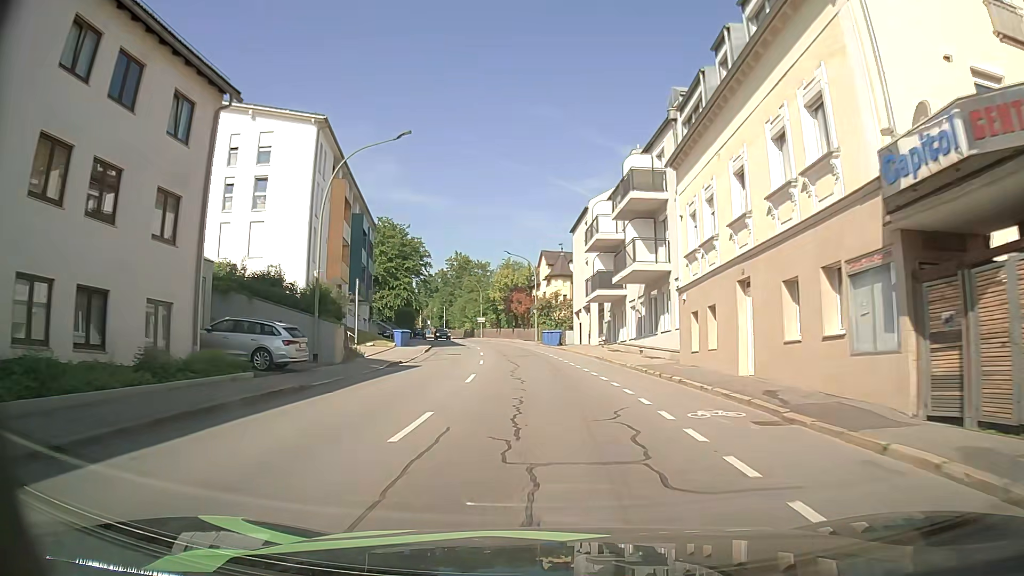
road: tertiary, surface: asphalt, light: Day
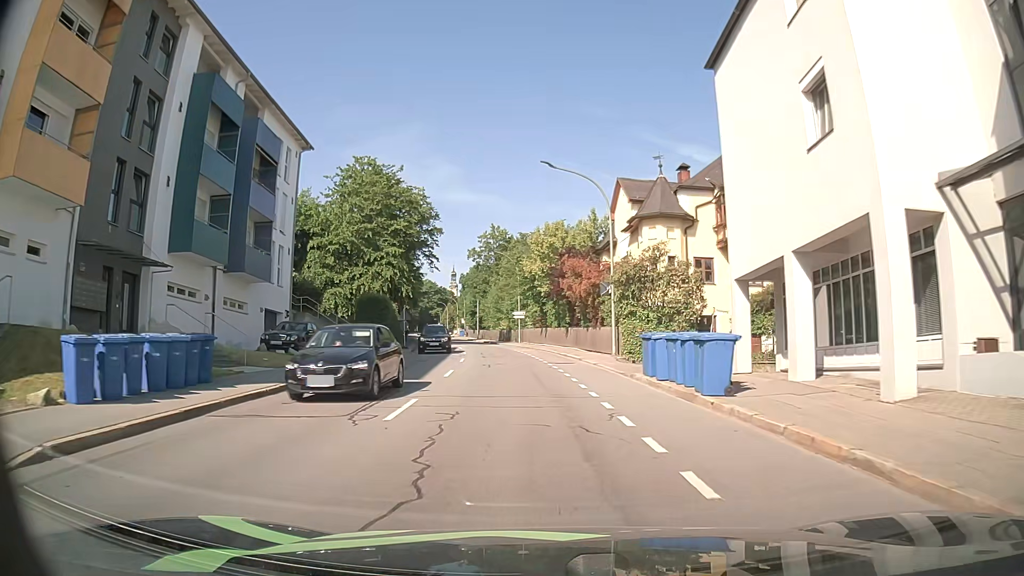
(-1.3, +34.4) m; -5°
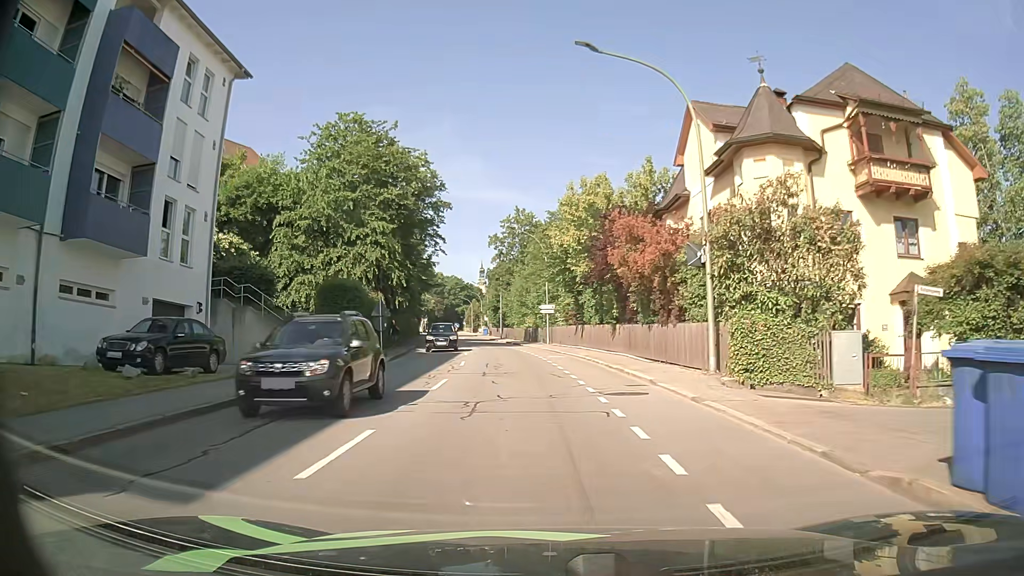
(-0.3, +13.0) m; -2°
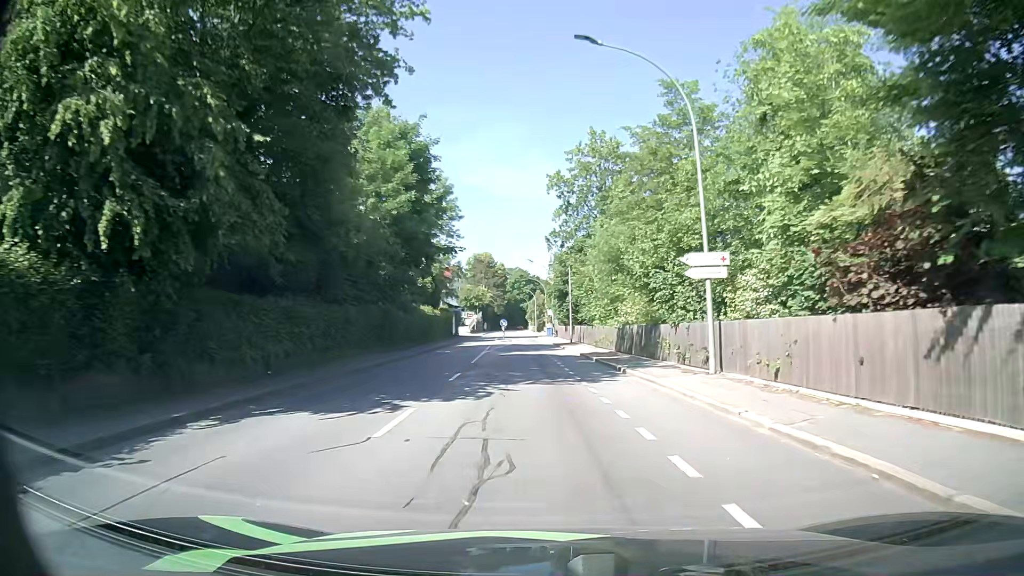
(-2.2, +34.0) m; -7°
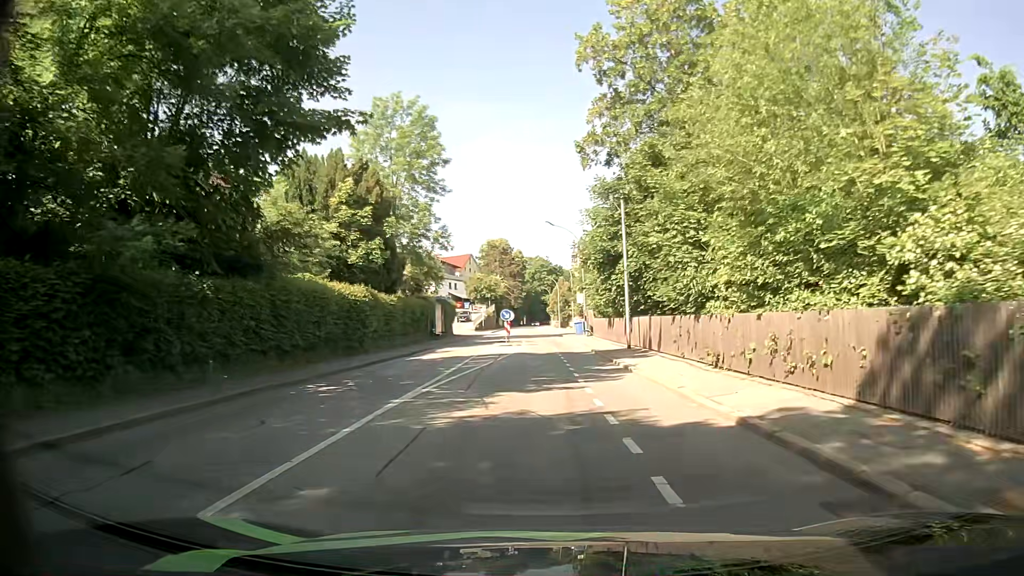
(-0.5, +24.9) m; -1°
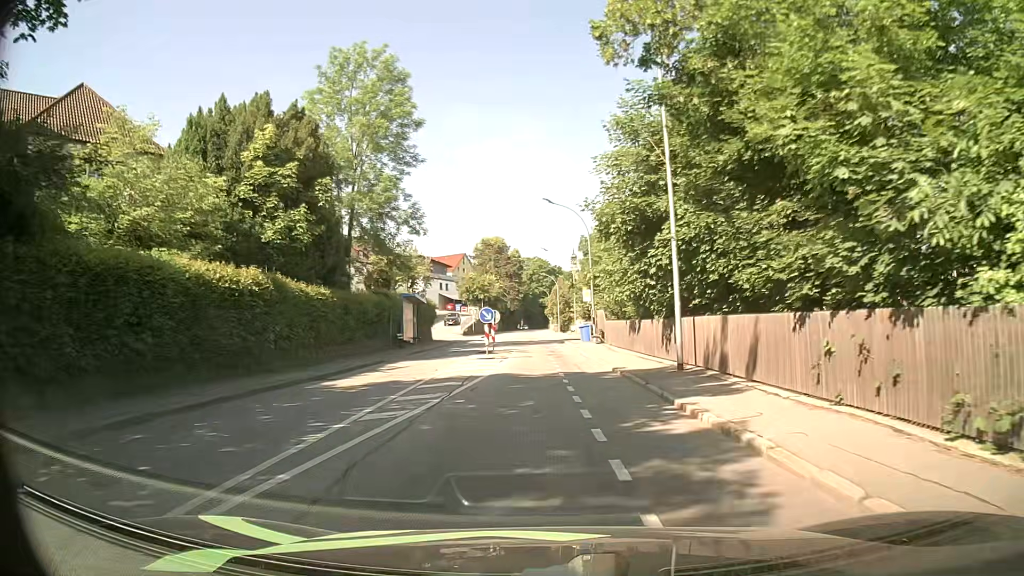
(-0.1, +11.1) m; 0°
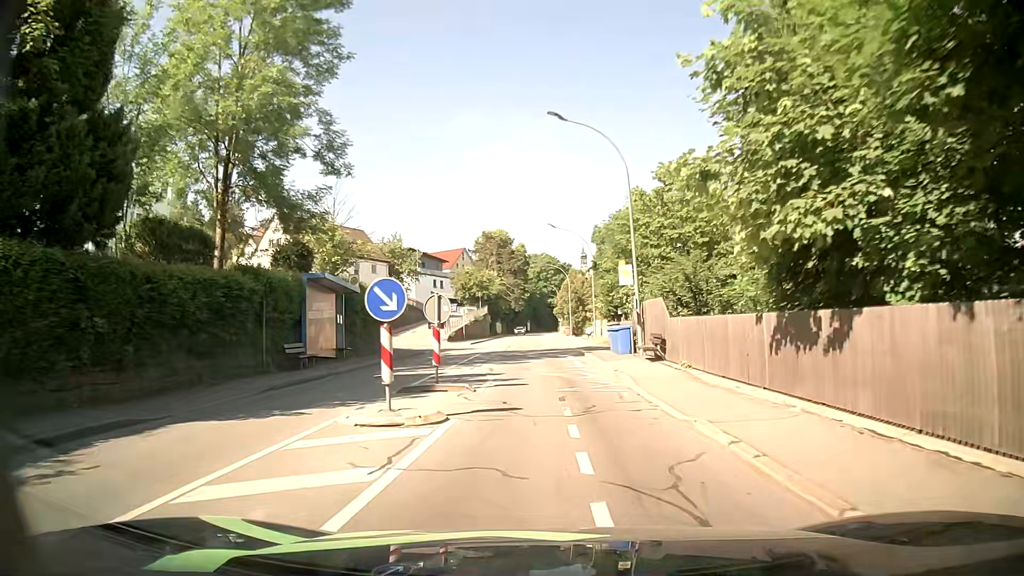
(0.0, +17.8) m; 0°
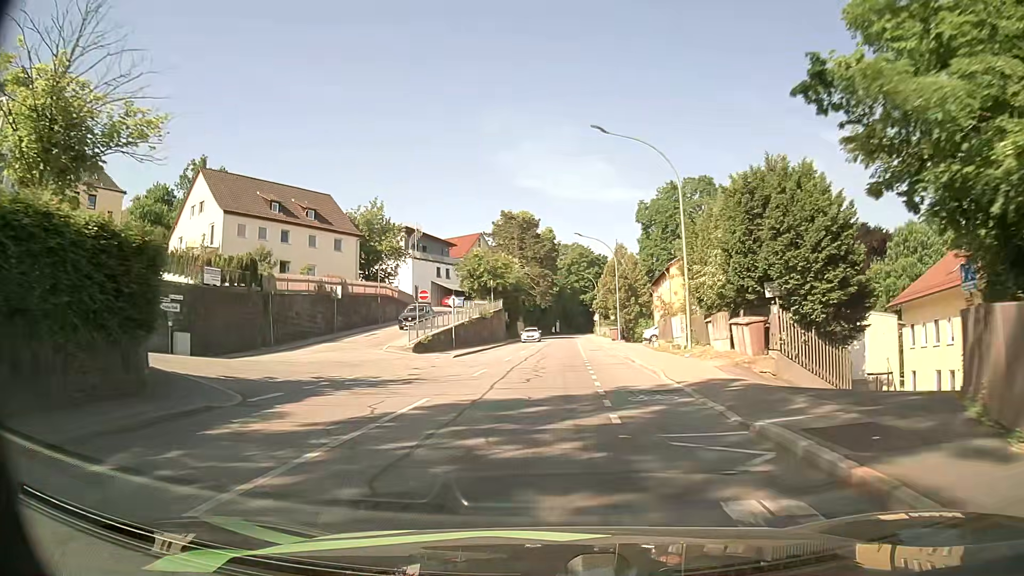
(-0.8, +26.0) m; -3°
(0, +10) (0, +20) (0, +30) (0, +40) (+1, +50) (+1, +60) (+1, +70) (+2, +80) (+2, +90) (+2, +100) m
